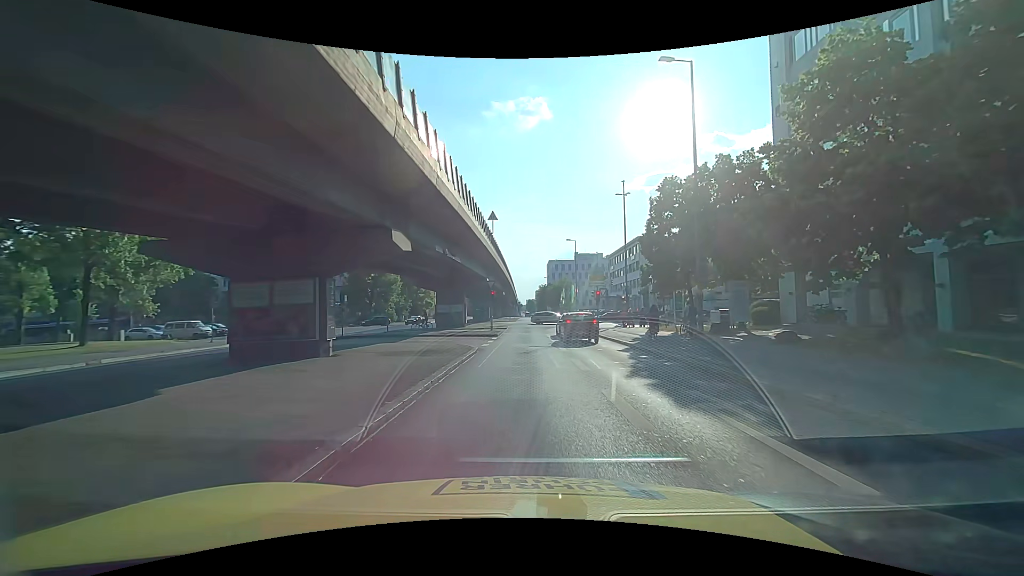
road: primary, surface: asphalt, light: Day
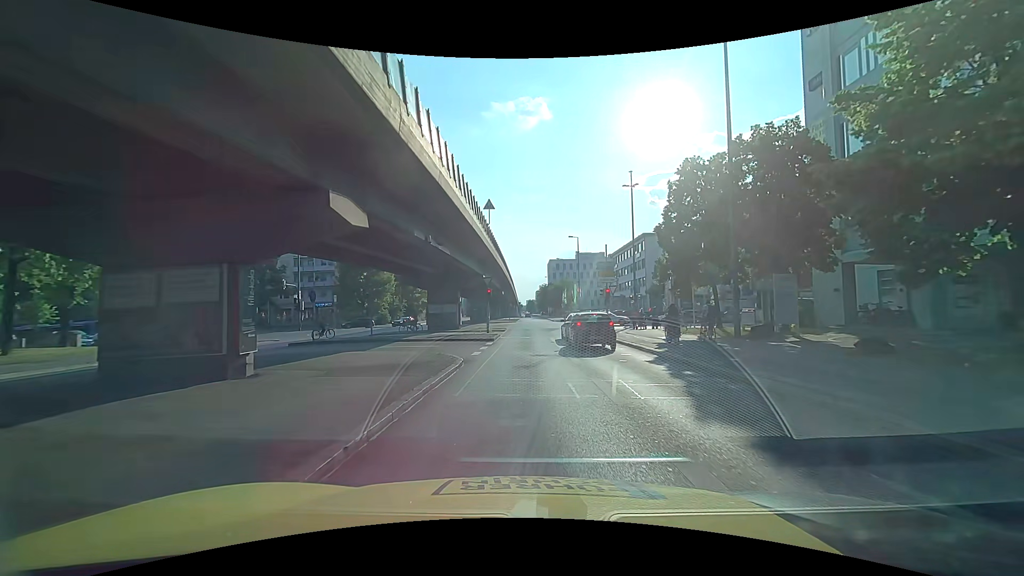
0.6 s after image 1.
(0.0, +4.2) m; +1°
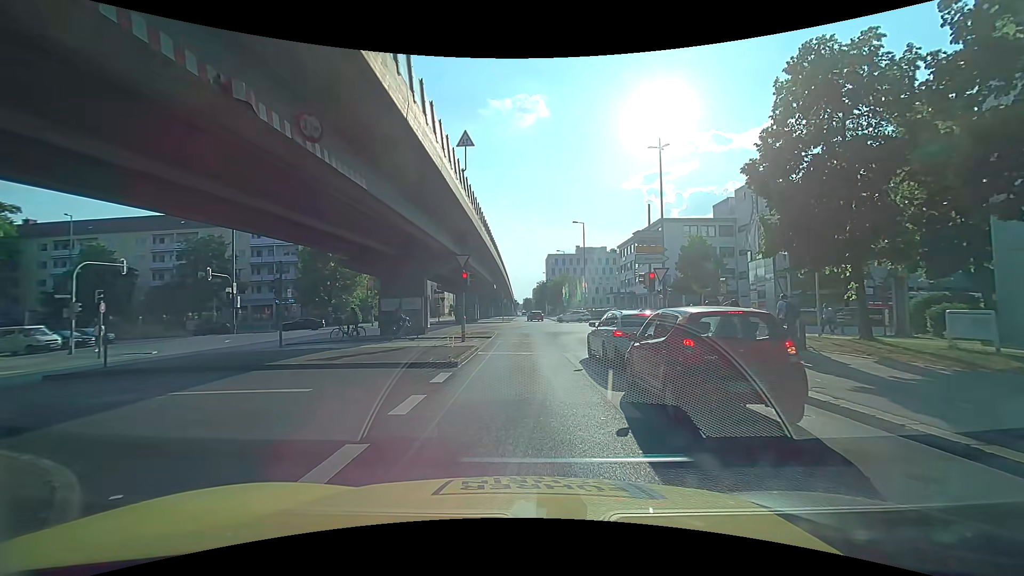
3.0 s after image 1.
(-0.1, +12.6) m; +1°
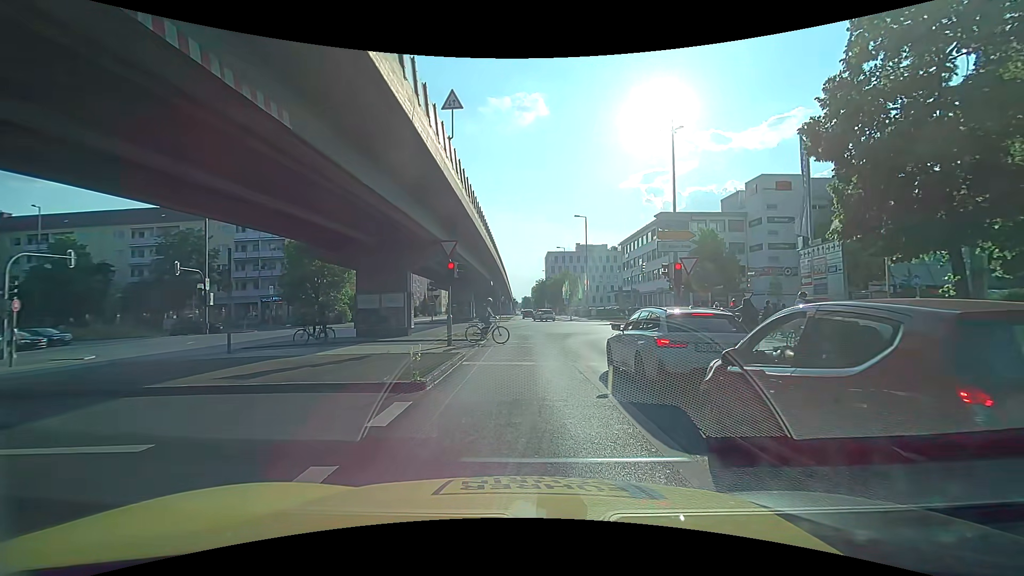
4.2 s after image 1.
(-0.1, +3.8) m; -1°
